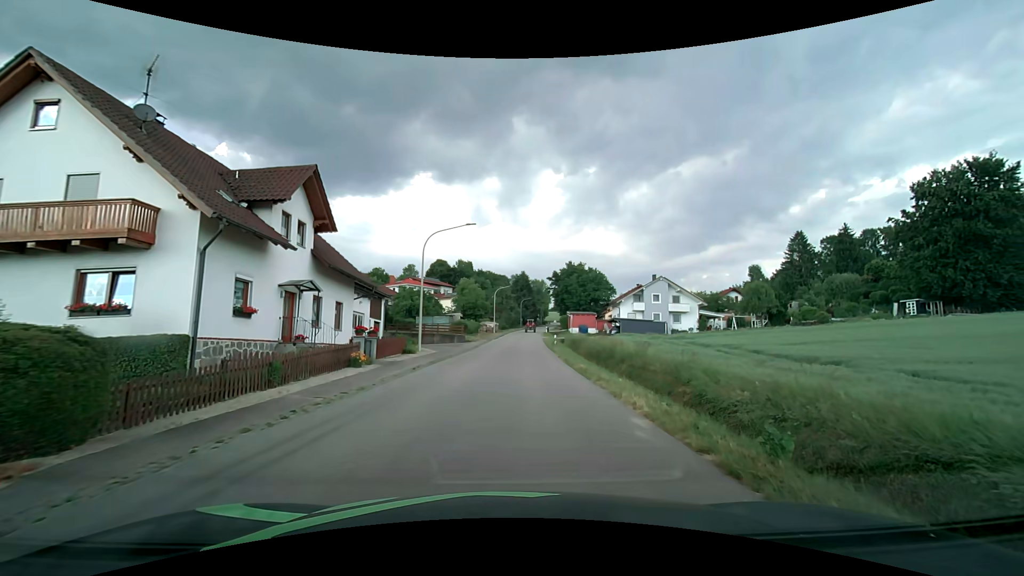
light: Day
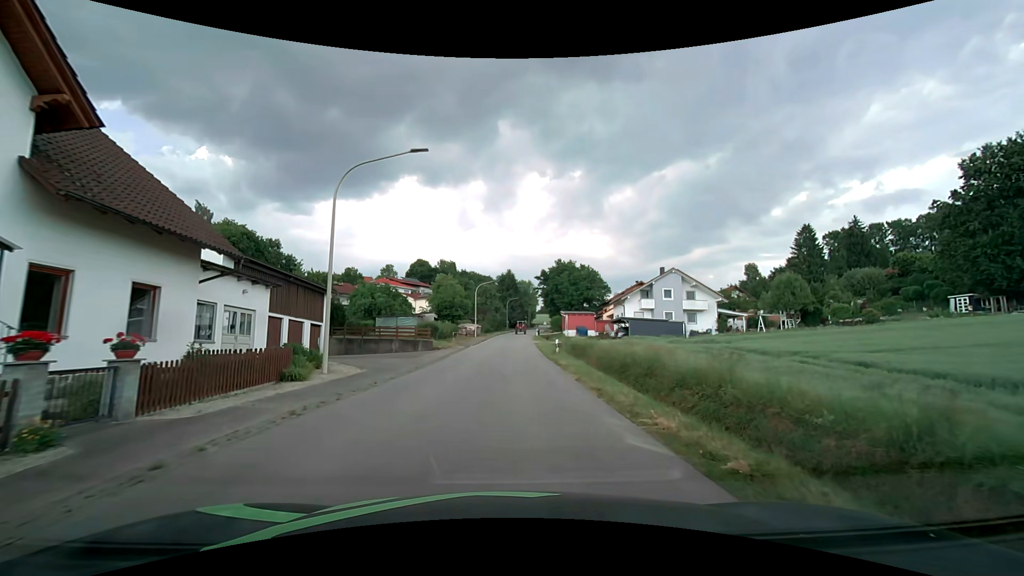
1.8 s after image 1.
(+0.3, +12.7) m; +2°
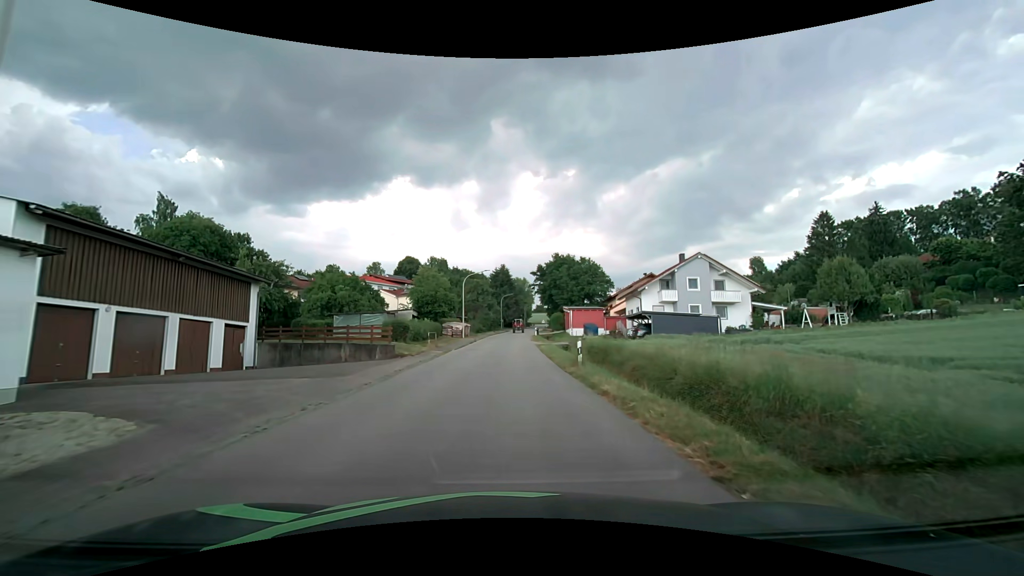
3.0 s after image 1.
(+0.1, +10.8) m; 0°
(0, +10) (0, +20) (+1, +30) (+1, +40) (+1, +50) (+2, +60) (+2, +70) (+3, +80) (+4, +90) (+5, +100) m
